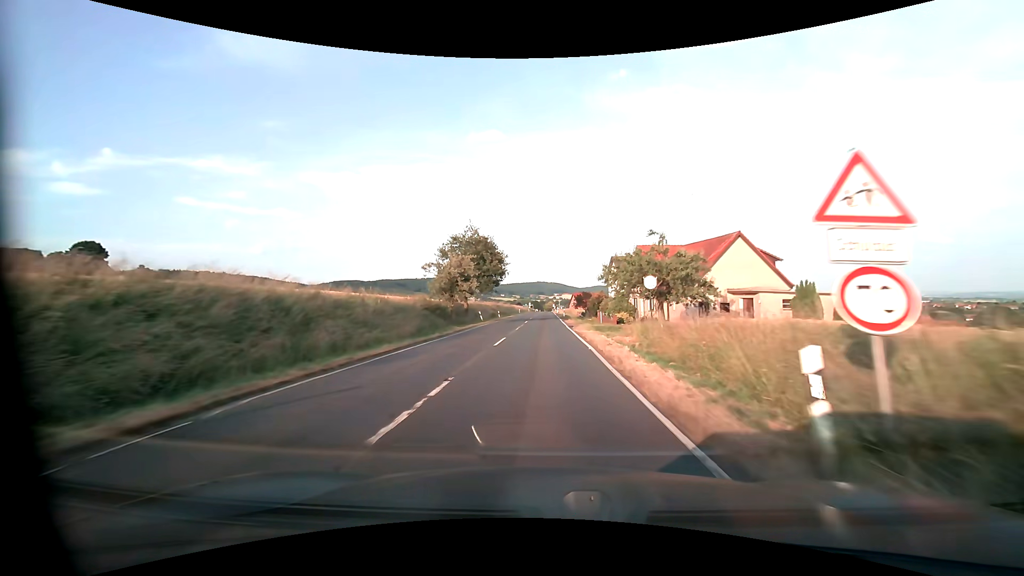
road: secondary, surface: asphalt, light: Day
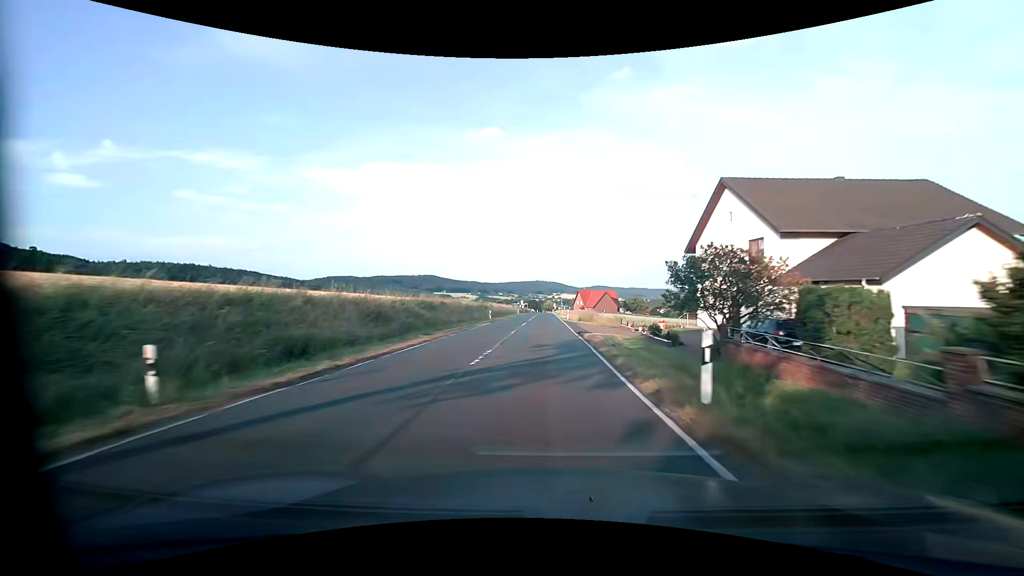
(+0.2, +53.8) m; 0°
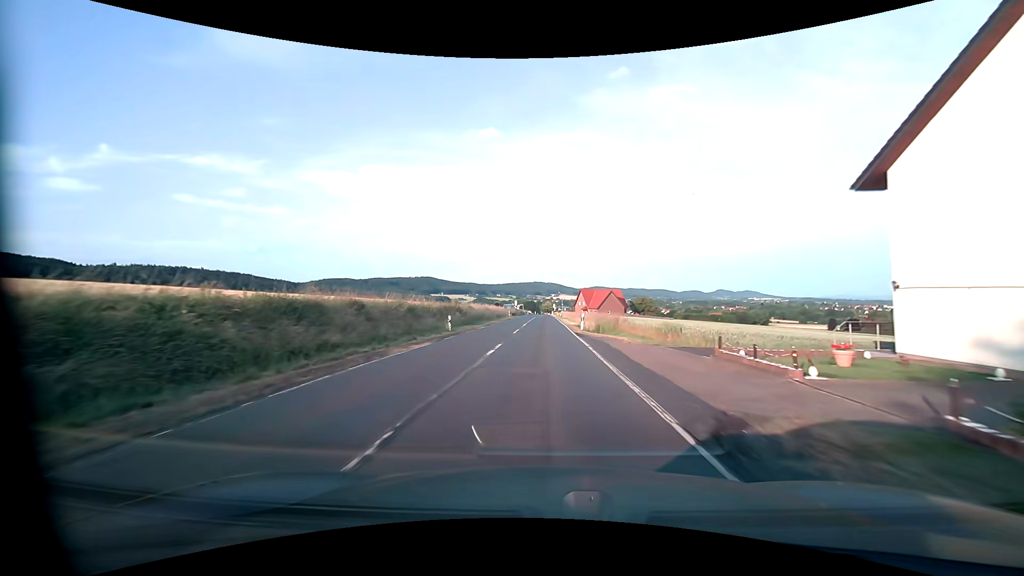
(-0.1, +21.5) m; 0°
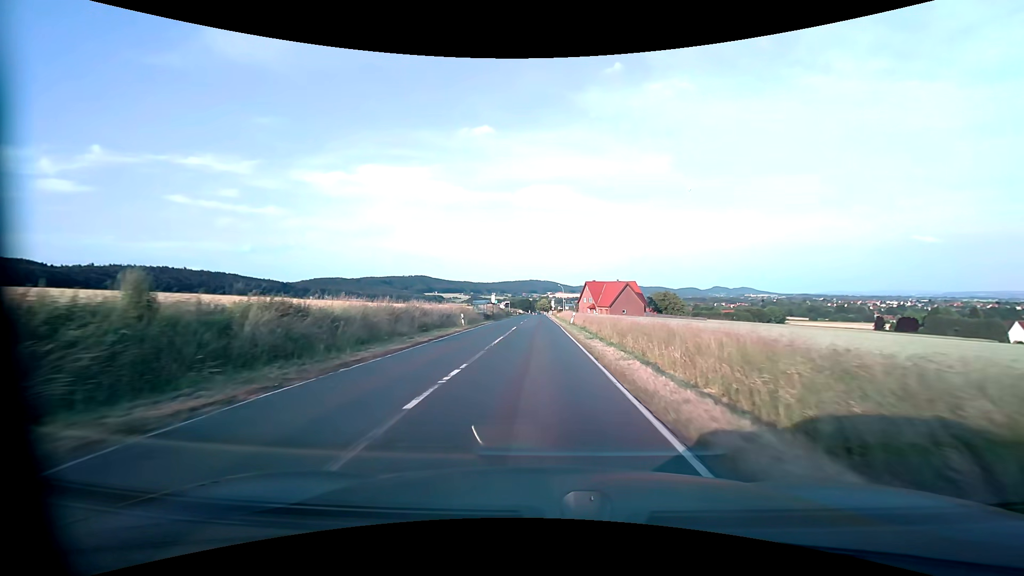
(+0.1, +43.0) m; +1°
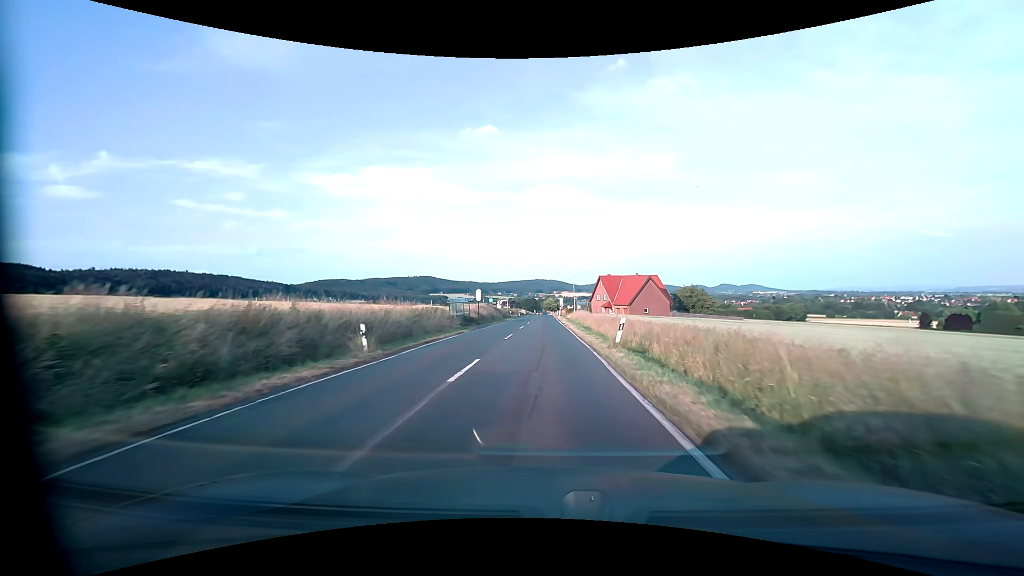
(-0.2, +21.6) m; -1°
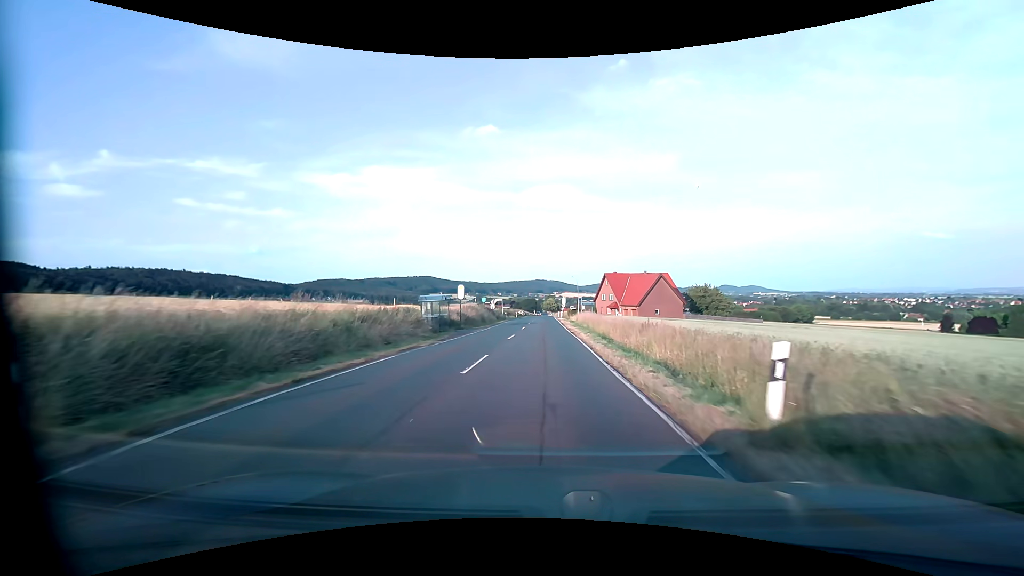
(0.0, +10.8) m; 0°
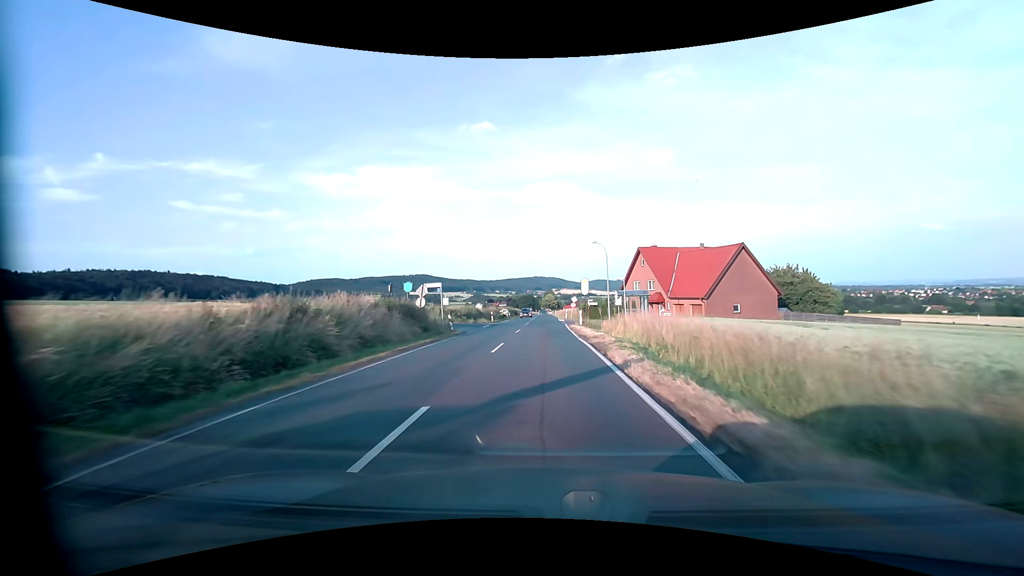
(-0.1, +43.5) m; 0°
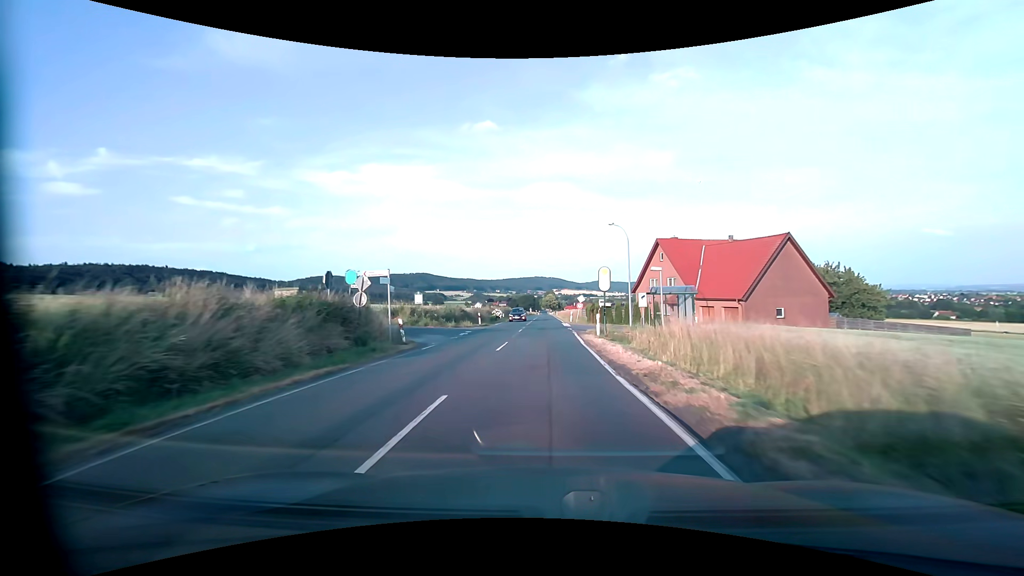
(0.0, +10.9) m; 0°
(0, +10) (0, +20) (0, +30) (0, +40) (0, +50) (0, +60) (0, +70) (0, +80) (0, +90) (0, +100) m
